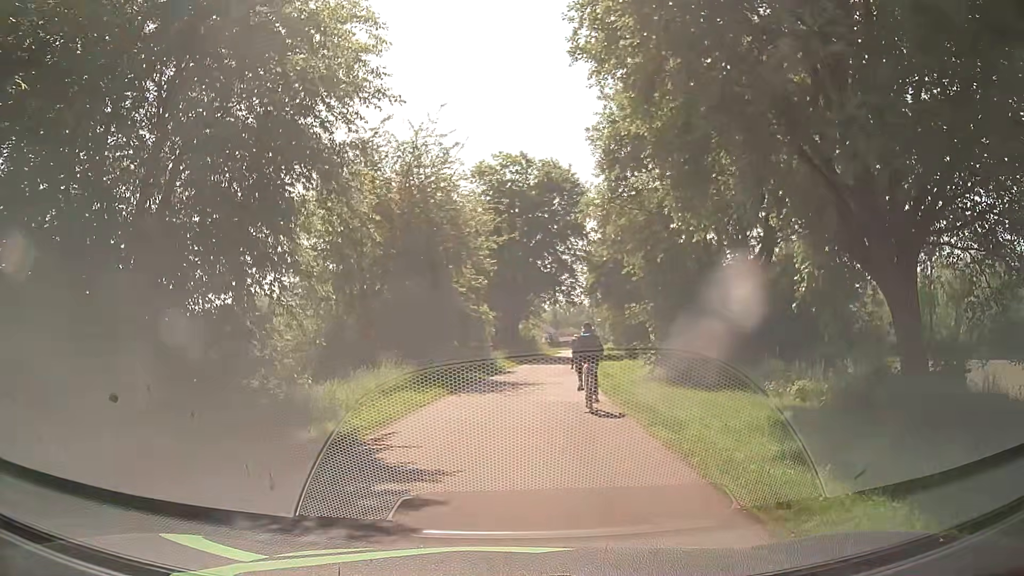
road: residential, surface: asphalt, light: Day
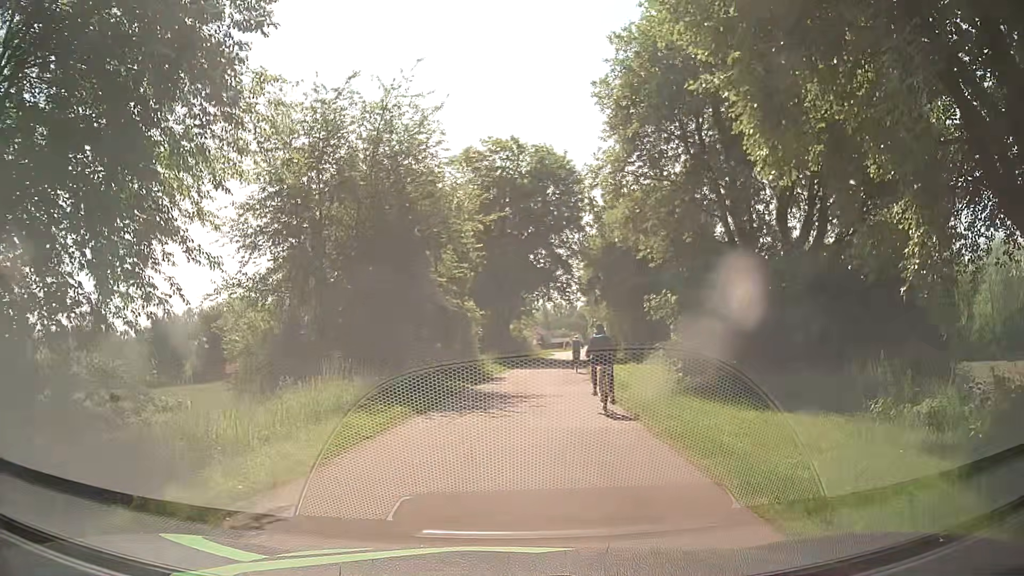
(0.0, +5.0) m; 0°
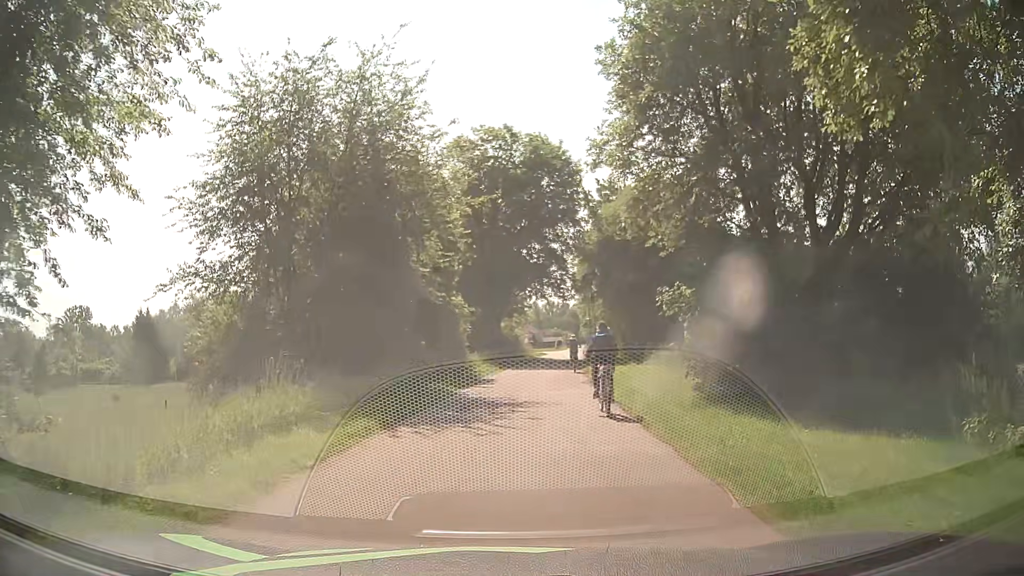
(0.0, +2.6) m; +2°
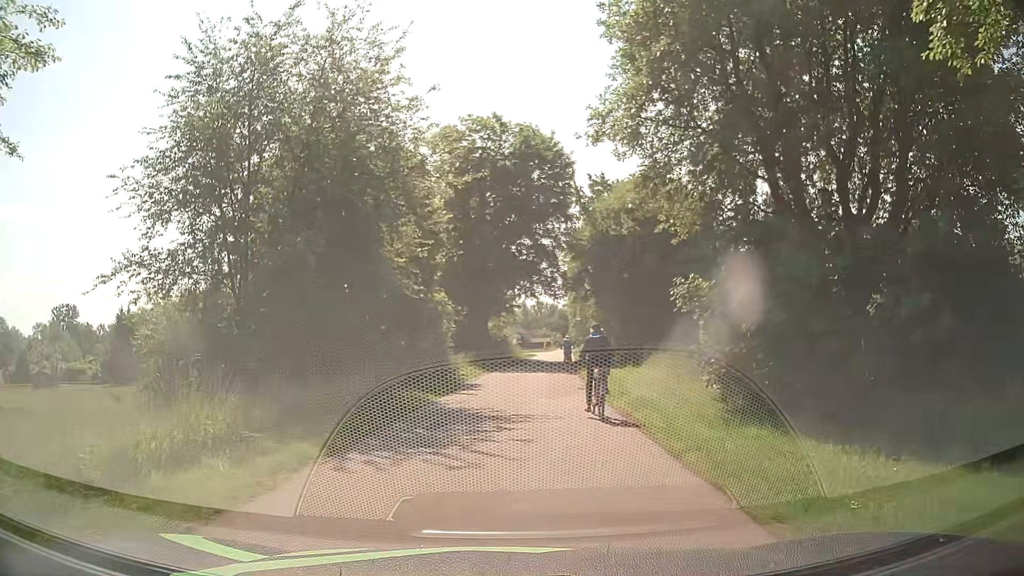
(0.0, +2.6) m; 0°
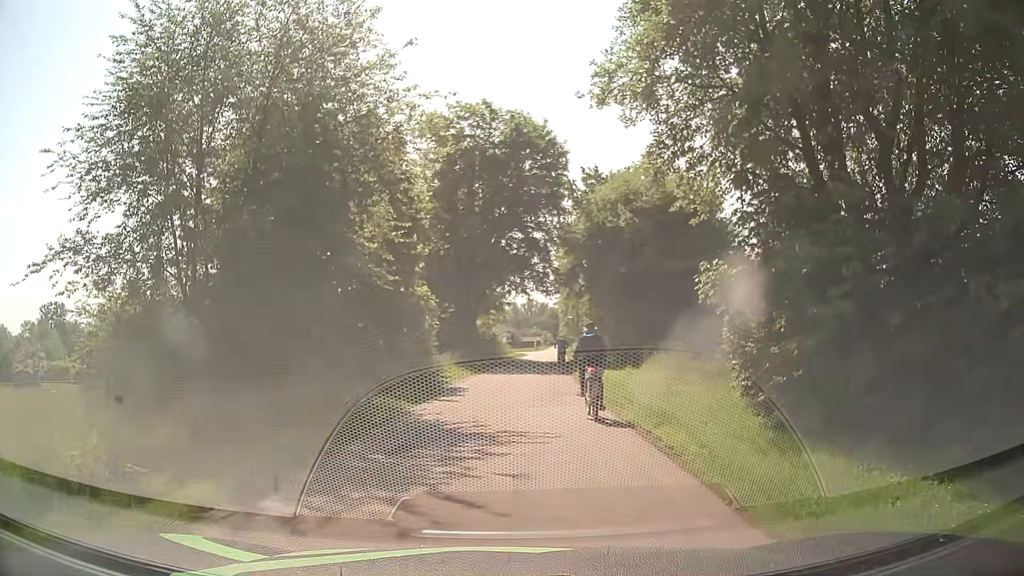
(0.0, +2.6) m; 0°
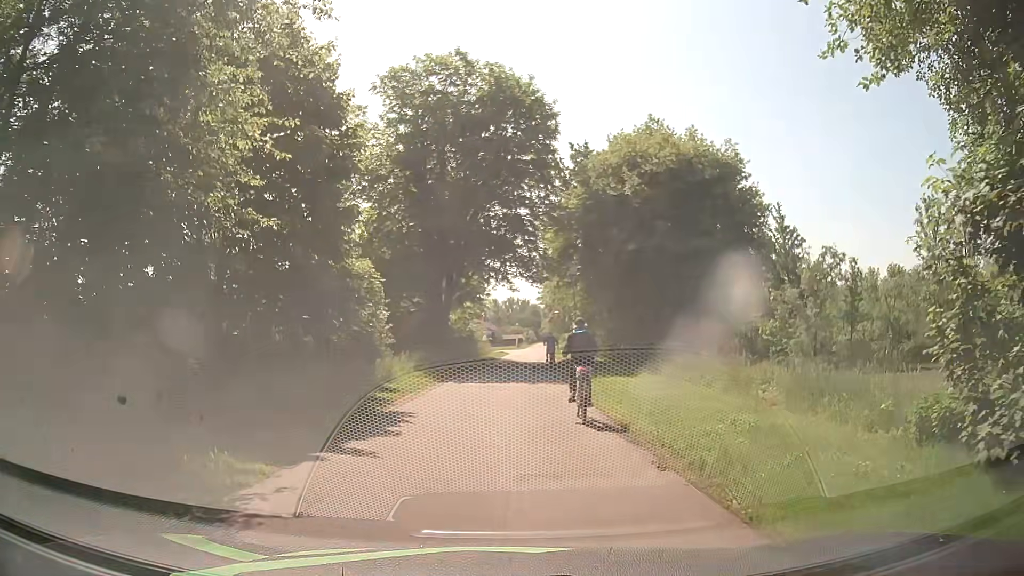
(+0.3, +7.9) m; +3°
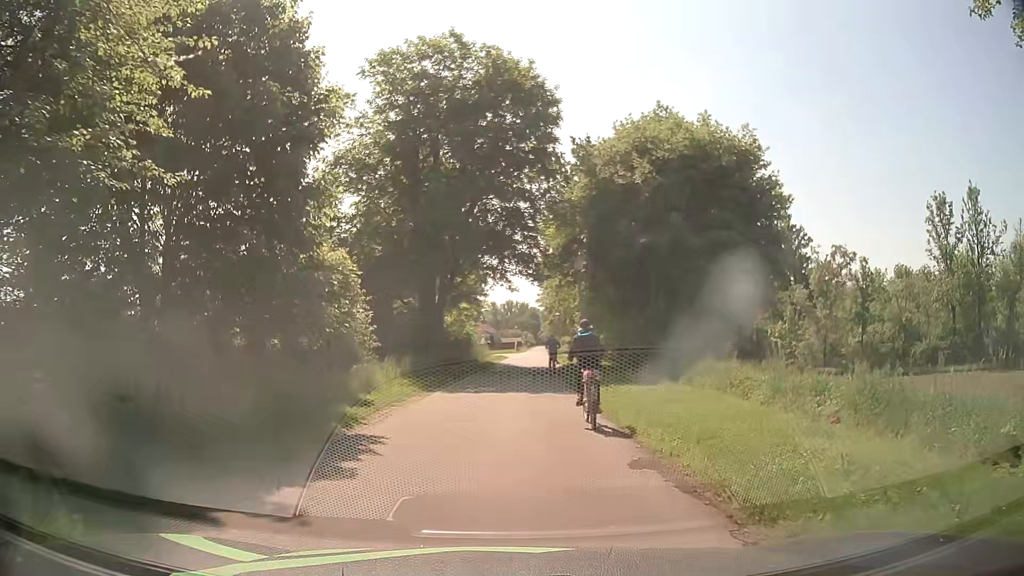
(0.0, +2.7) m; +2°
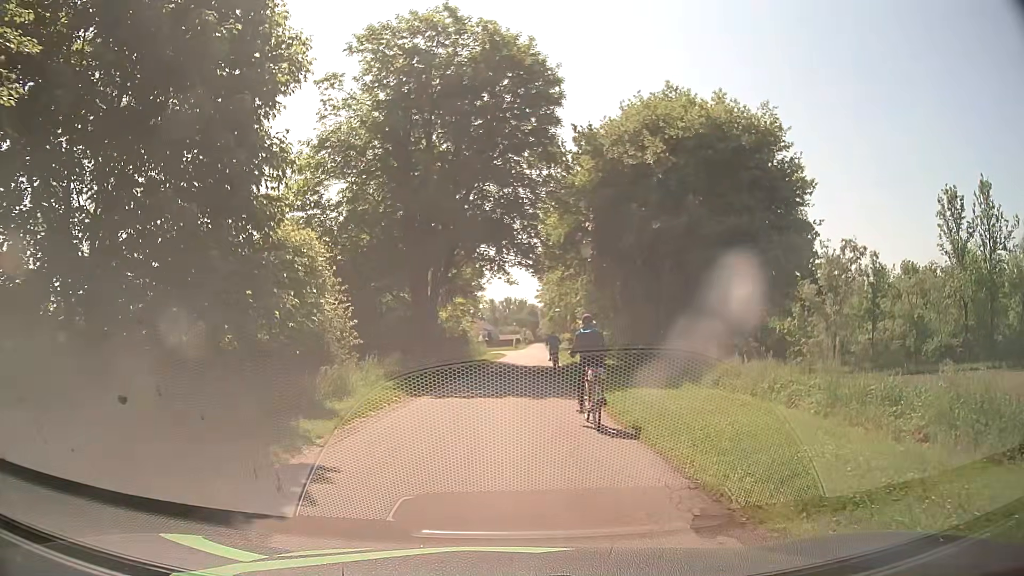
(-0.1, +2.8) m; 0°
(0, +10) (0, +20) (0, +30) (+1, +40) (+1, +50) (+1, +60) (+1, +70) (+1, +80) (+1, +90) (-3, +99) m
